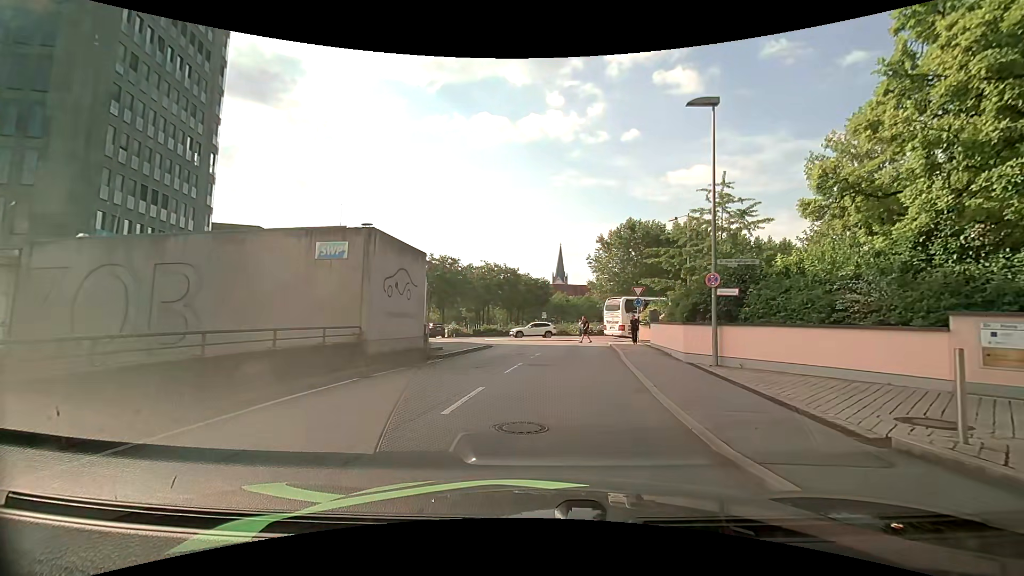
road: residential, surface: asphalt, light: Day
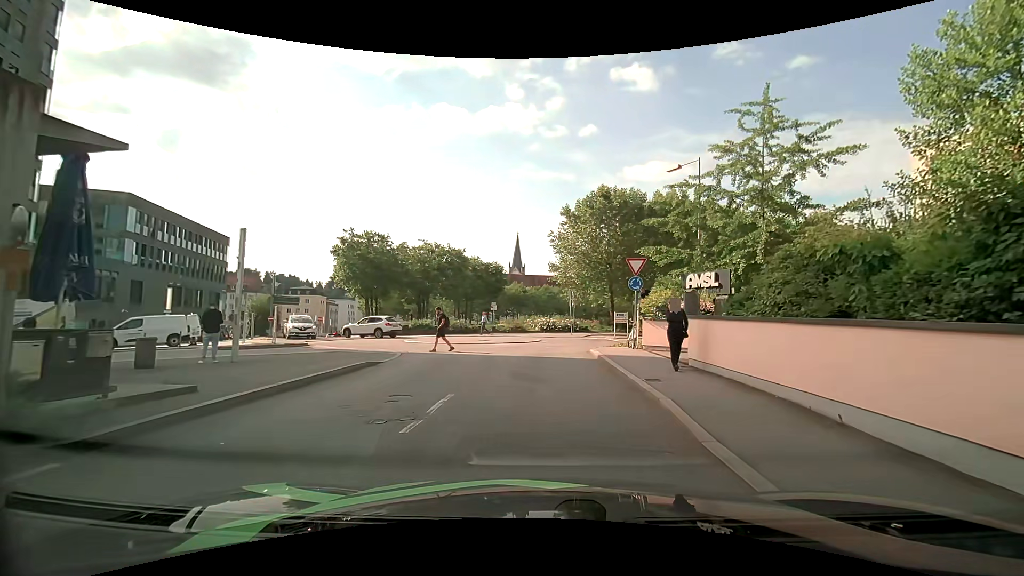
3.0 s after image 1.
(+0.6, +13.2) m; +4°
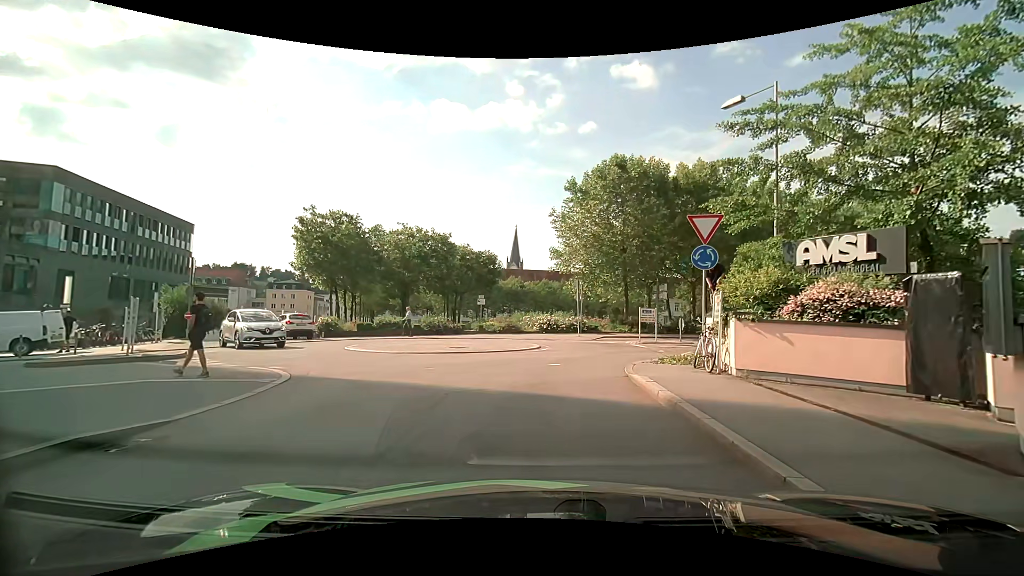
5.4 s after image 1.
(+0.1, +8.5) m; -1°
